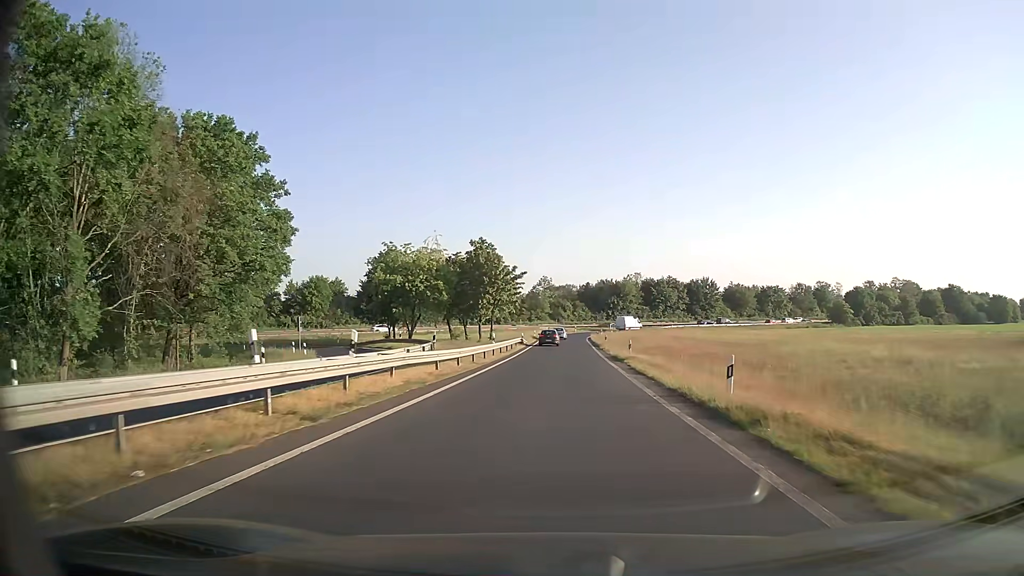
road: trunk_link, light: Day
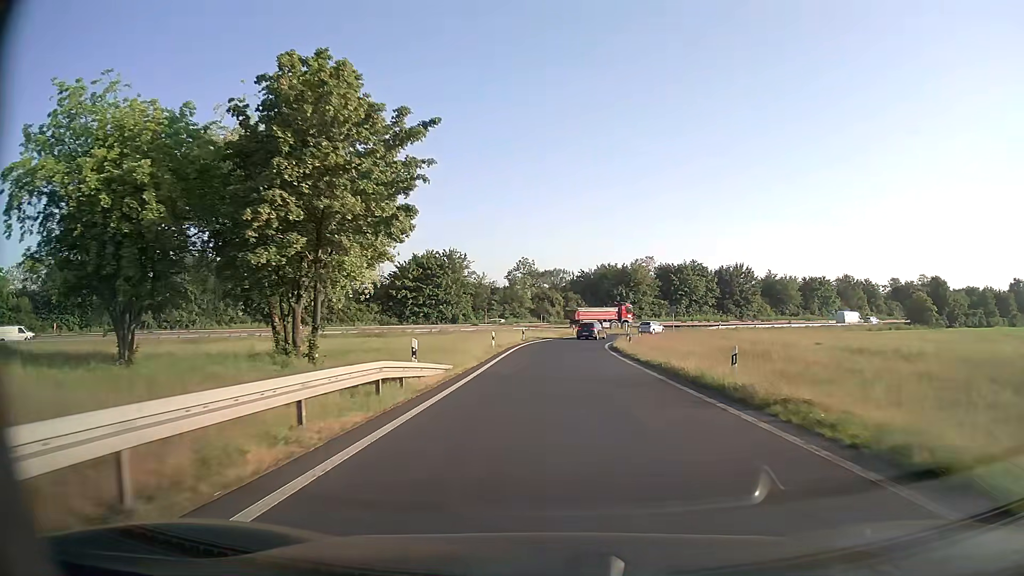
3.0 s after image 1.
(+0.9, +45.9) m; +2°
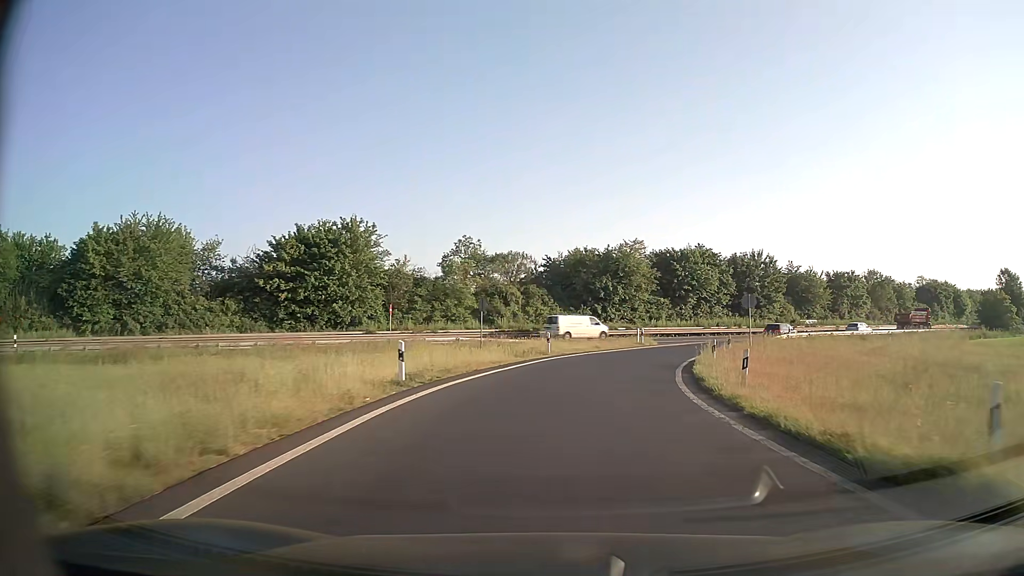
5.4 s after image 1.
(+0.5, +35.3) m; +3°
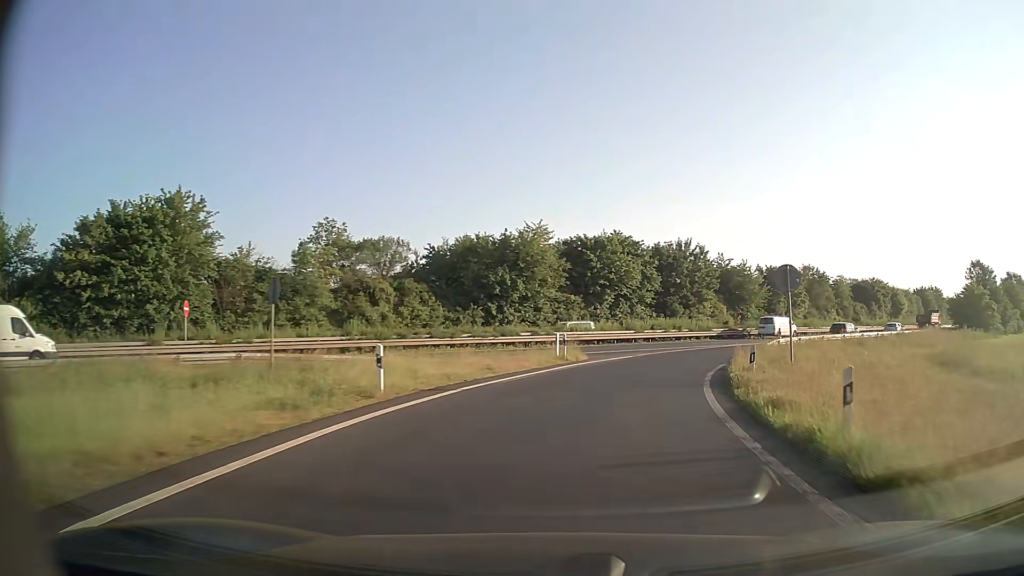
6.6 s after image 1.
(+1.1, +16.9) m; +9°
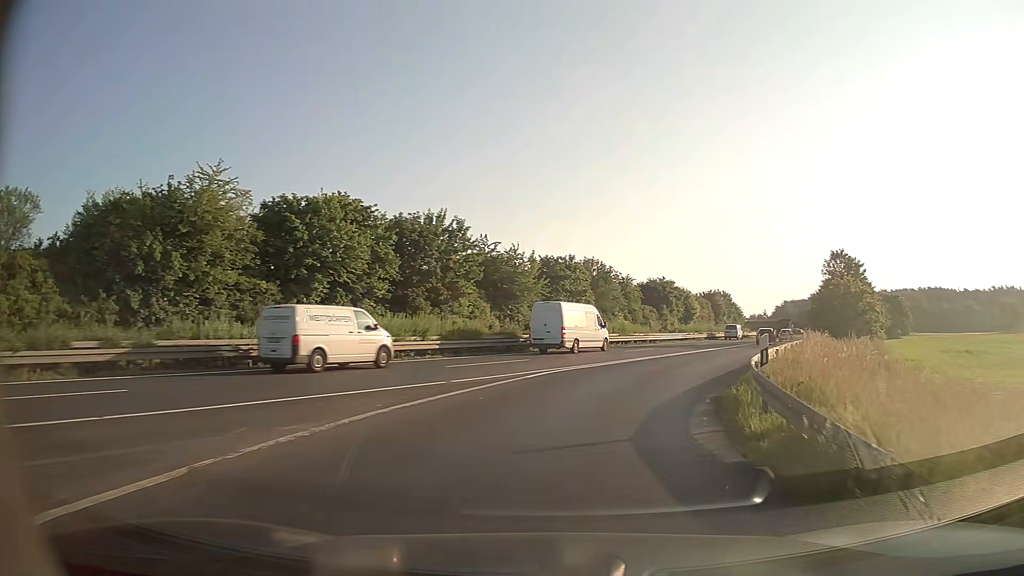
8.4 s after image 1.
(+4.4, +24.0) m; +21°
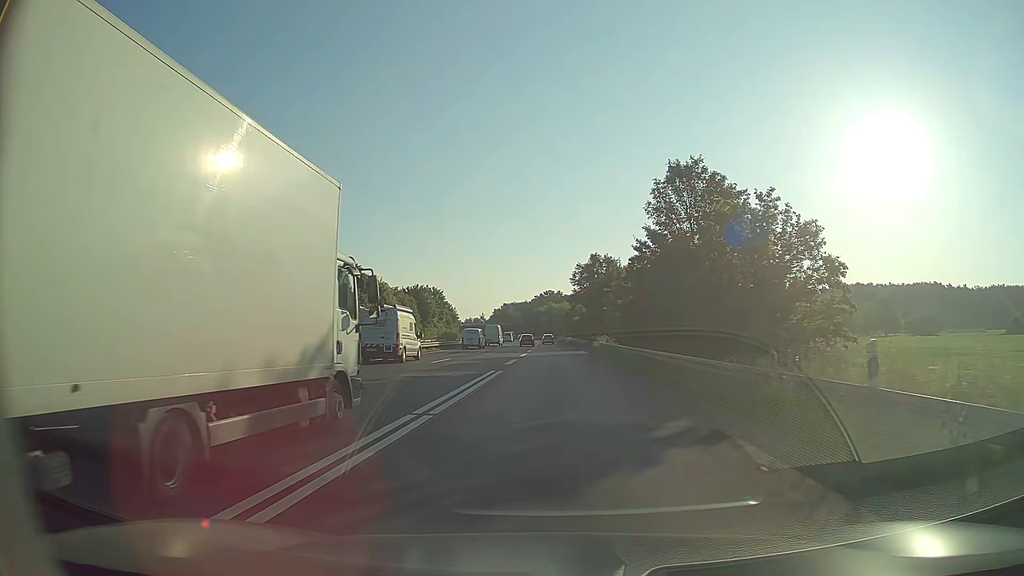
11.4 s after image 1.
(+11.5, +40.1) m; +25°
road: trunk
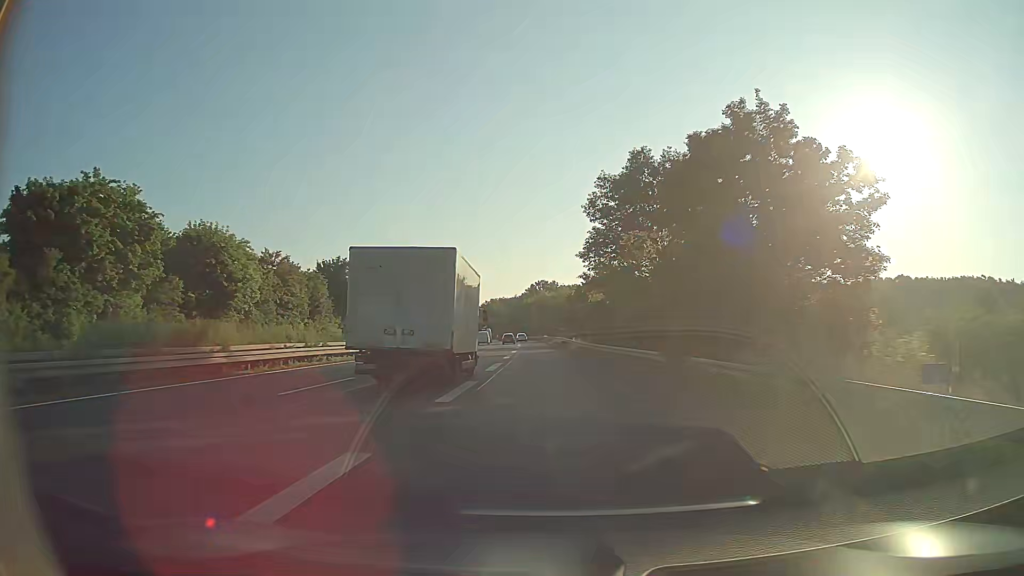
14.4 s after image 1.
(+0.7, +55.0) m; +1°
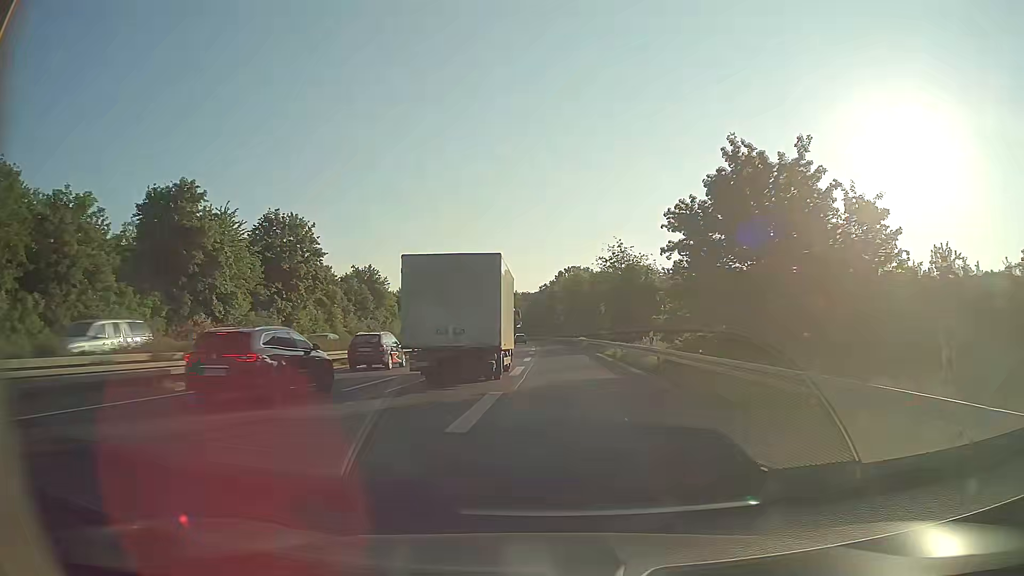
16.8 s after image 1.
(-1.0, +52.9) m; -3°
(0, +10) (0, +20) (0, +30) (-1, +40) (-1, +50) (-1, +60) (-2, +70) (-2, +80) (-3, +90) (-3, +100) m
